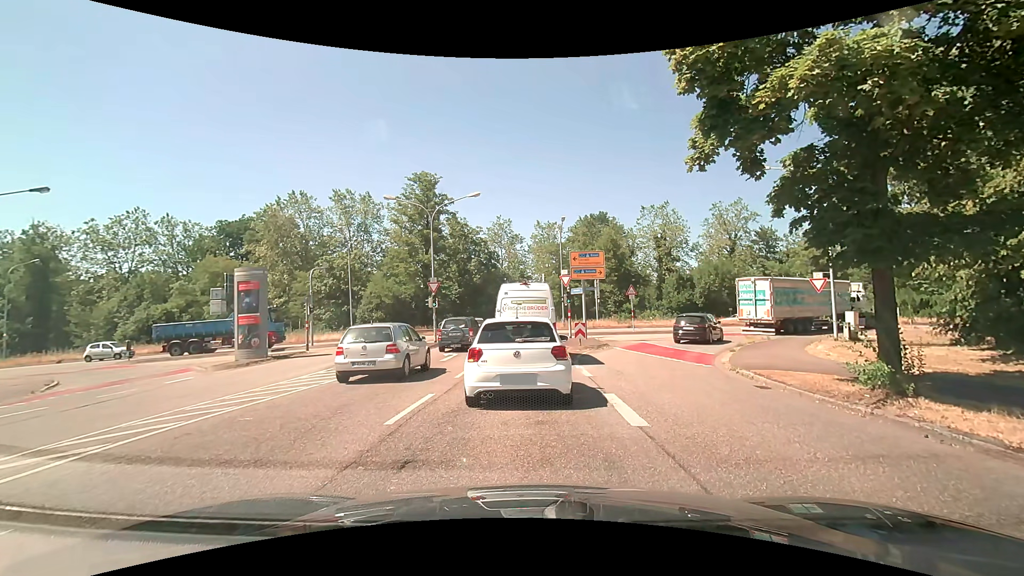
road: unclassified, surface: asphalt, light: Day
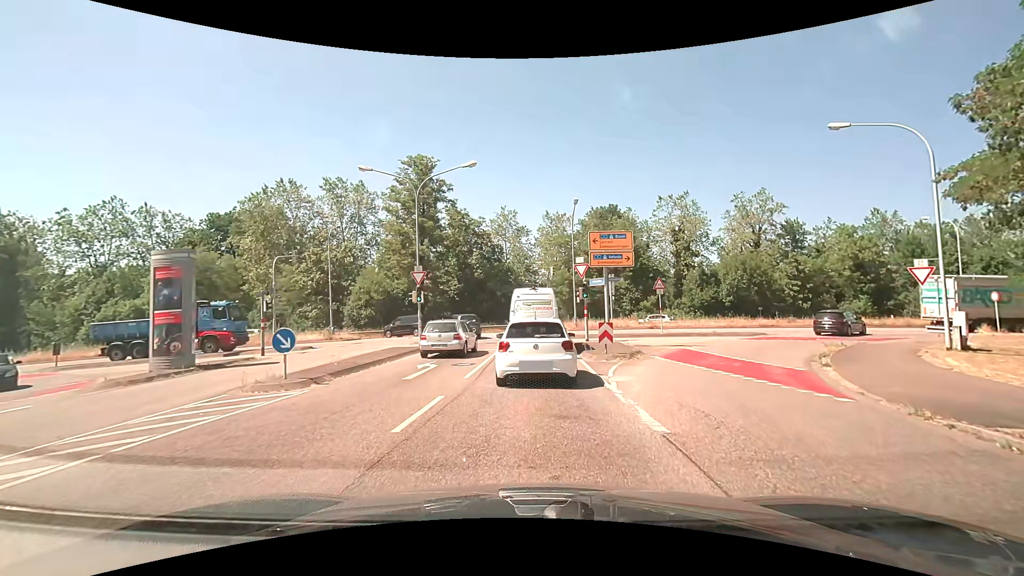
(-0.1, +6.6) m; 0°
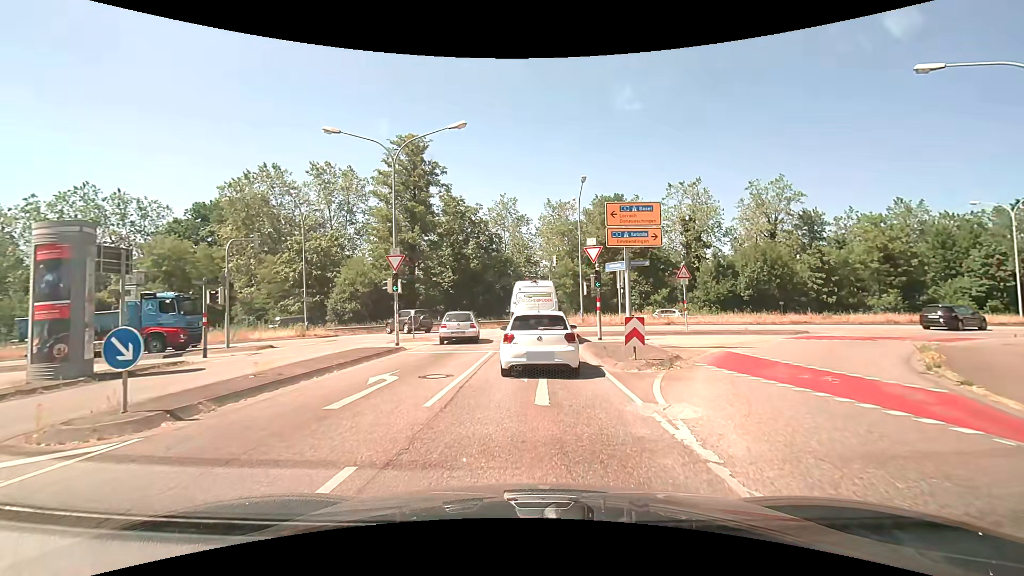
(-0.1, +4.8) m; 0°
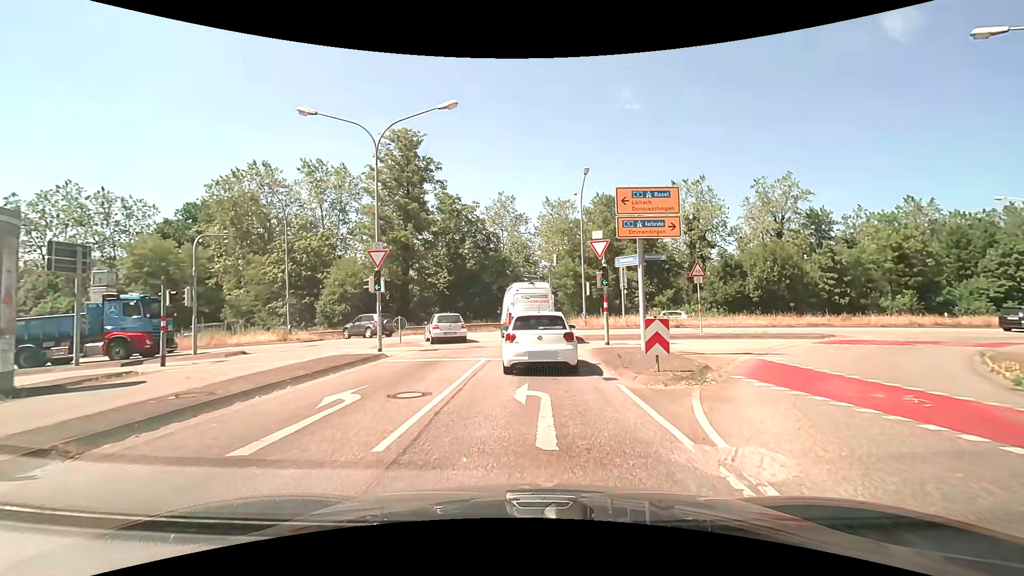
(0.0, +2.4) m; -1°
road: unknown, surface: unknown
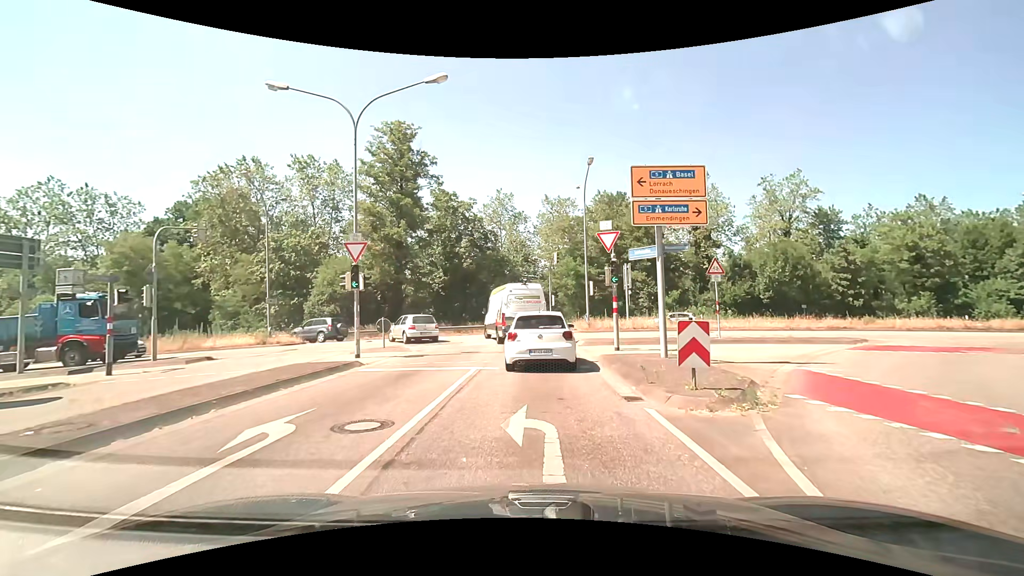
(0.0, +2.4) m; 0°
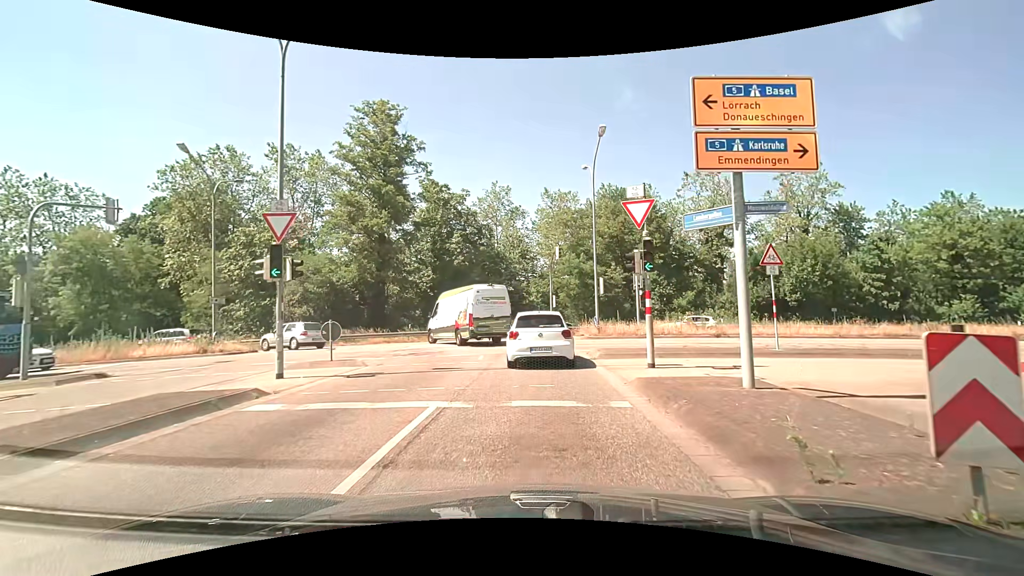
(0.0, +5.2) m; +1°
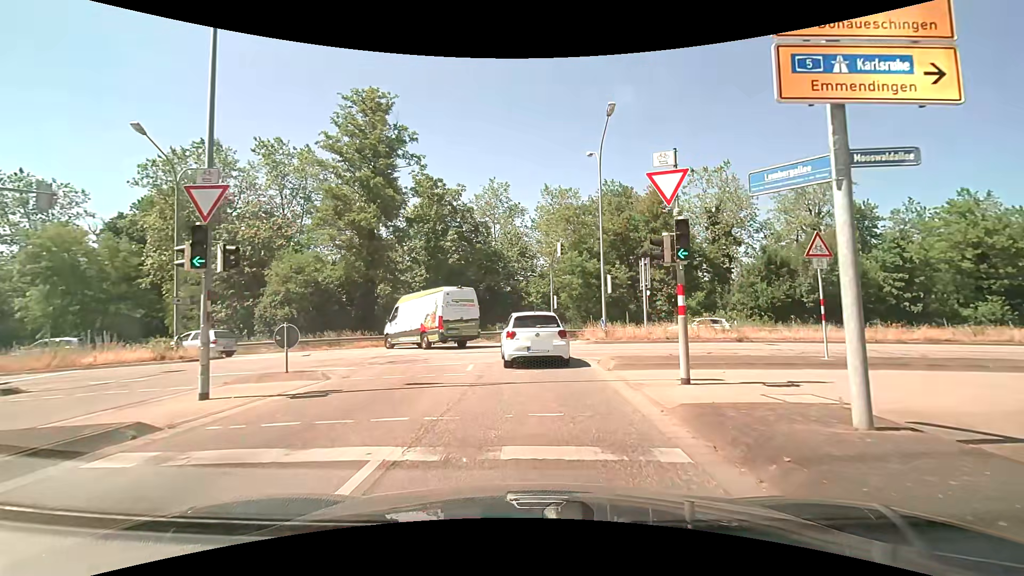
(0.0, +2.7) m; +1°
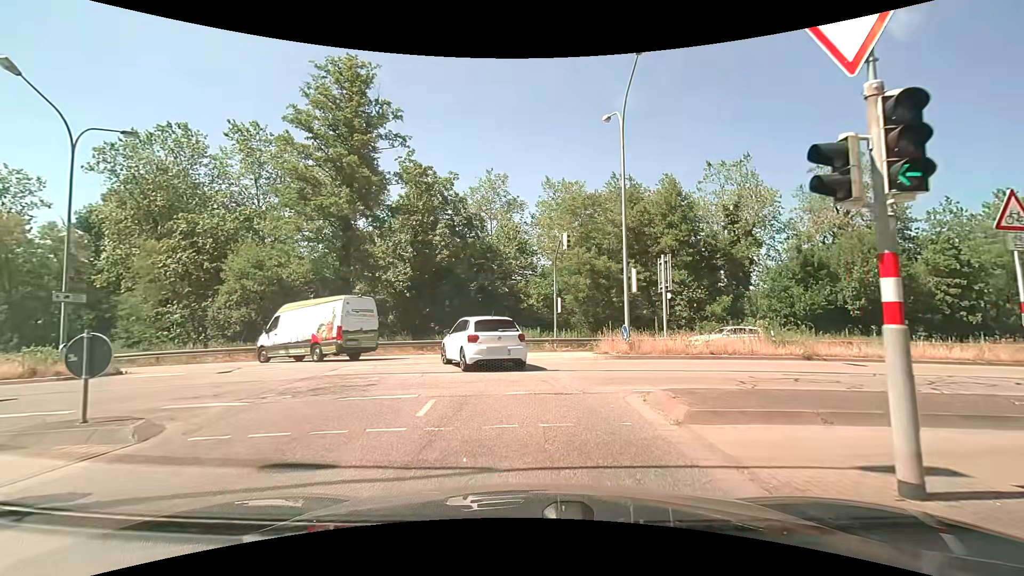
(-0.1, +5.6) m; -1°
(0, +10) (-3, +20) (-10, +25) (-20, +27) (-30, +26) (-40, +26) (-50, +25) (-60, +24) (-70, +23) (-80, +22) m
